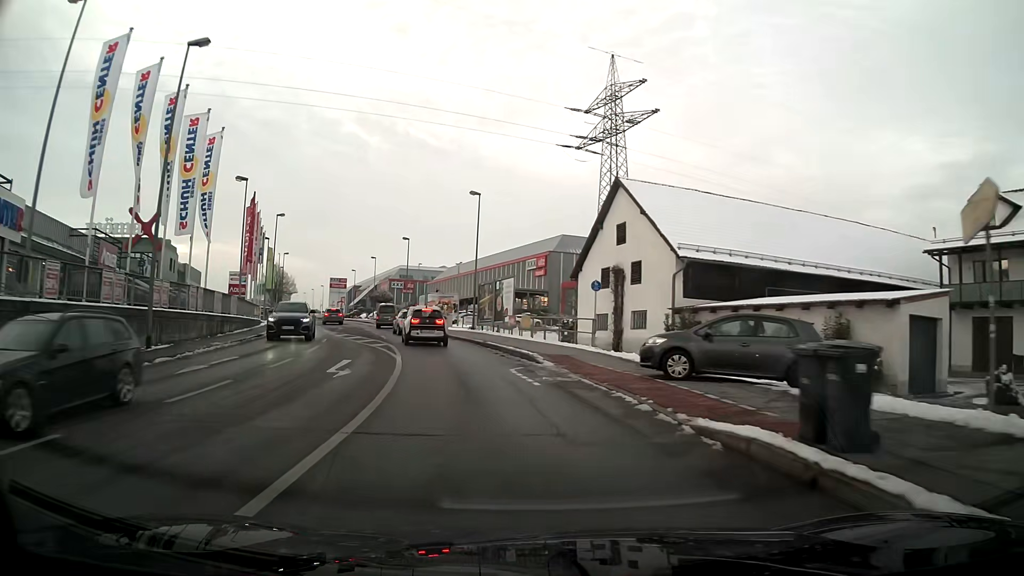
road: tertiary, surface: asphalt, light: Day
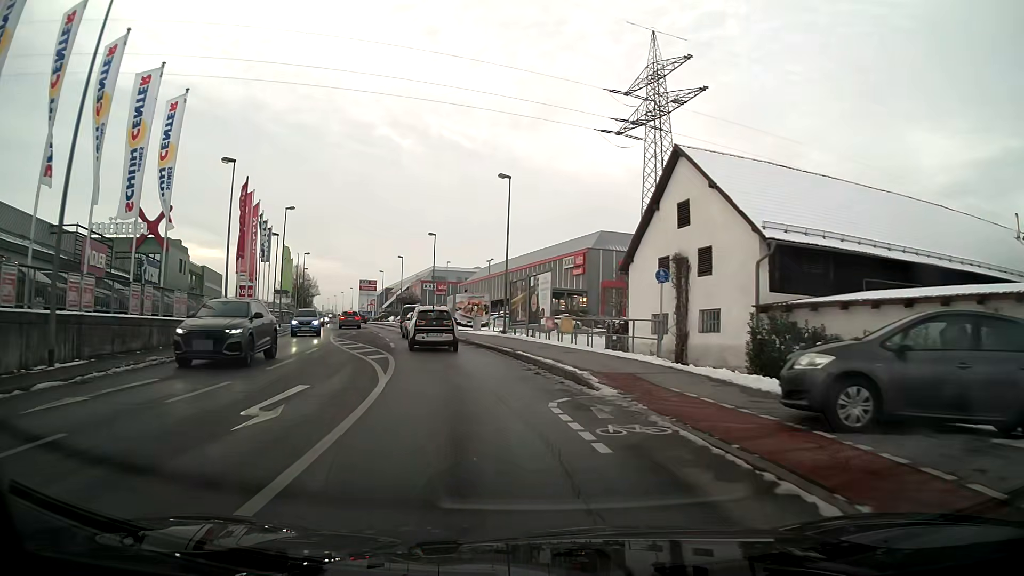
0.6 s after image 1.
(-0.2, +6.3) m; -3°
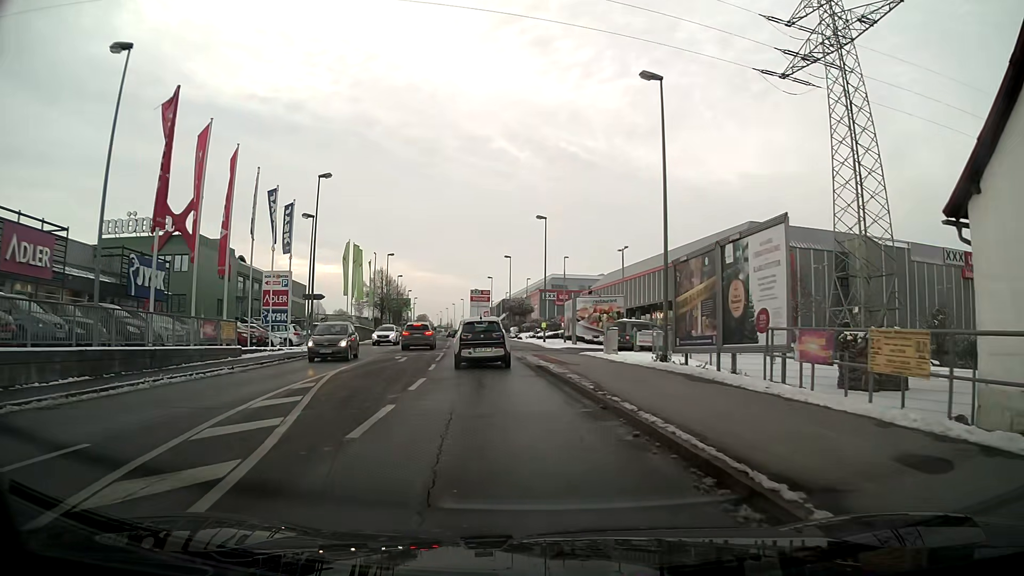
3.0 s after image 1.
(-1.7, +18.6) m; -11°
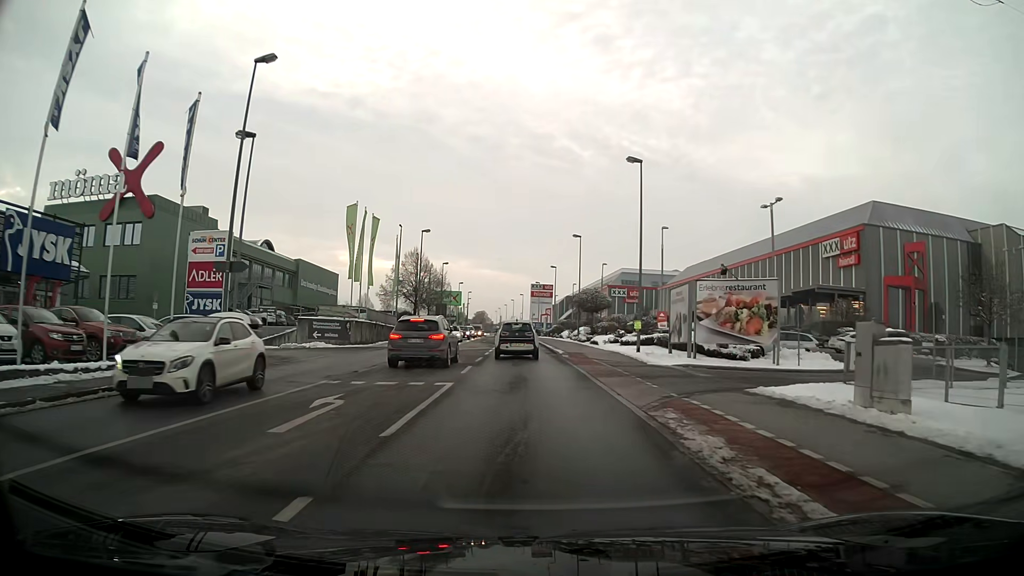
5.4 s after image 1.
(-1.0, +18.7) m; -5°
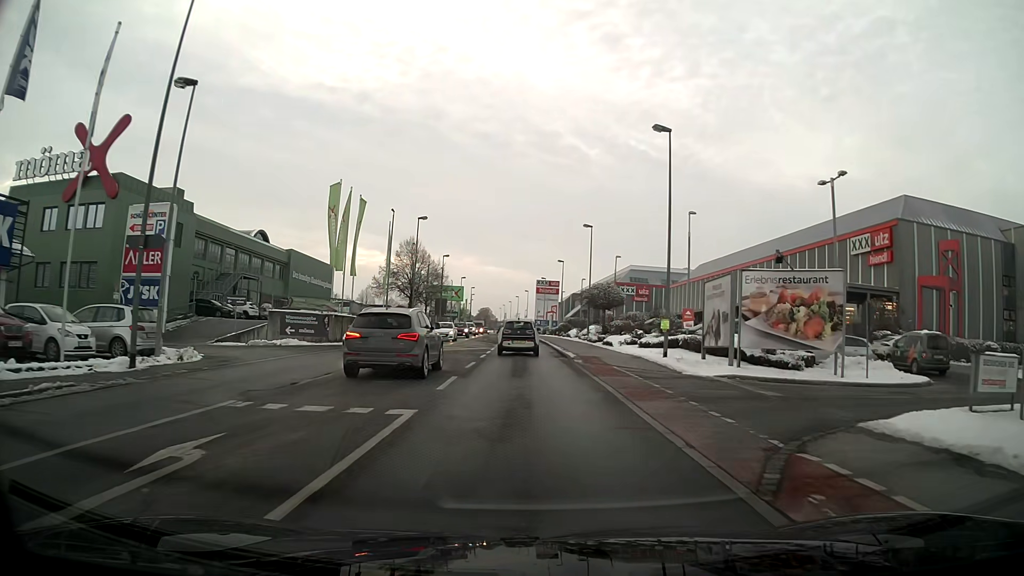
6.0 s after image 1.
(0.0, +5.6) m; 0°
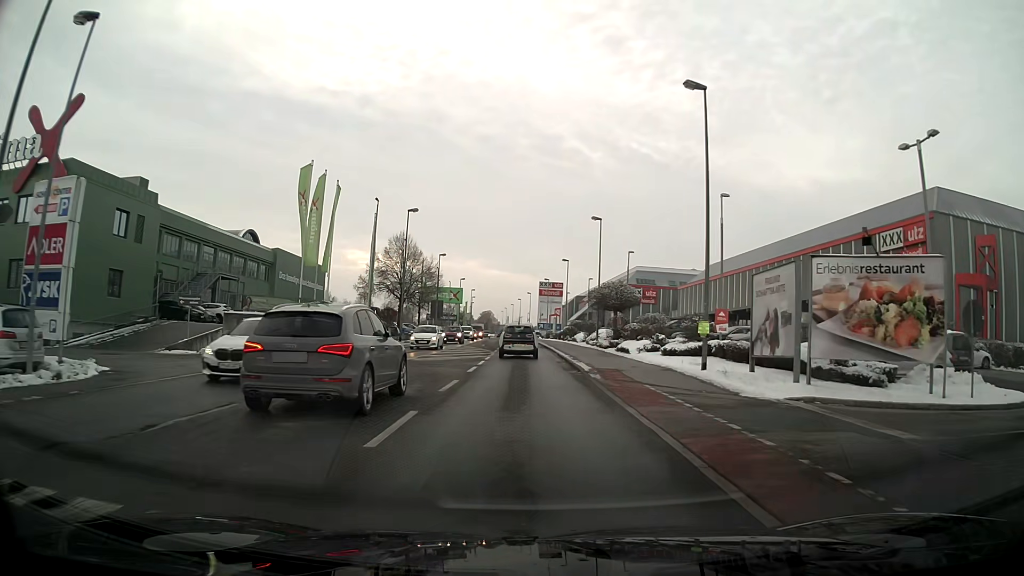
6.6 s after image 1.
(0.0, +5.9) m; 0°
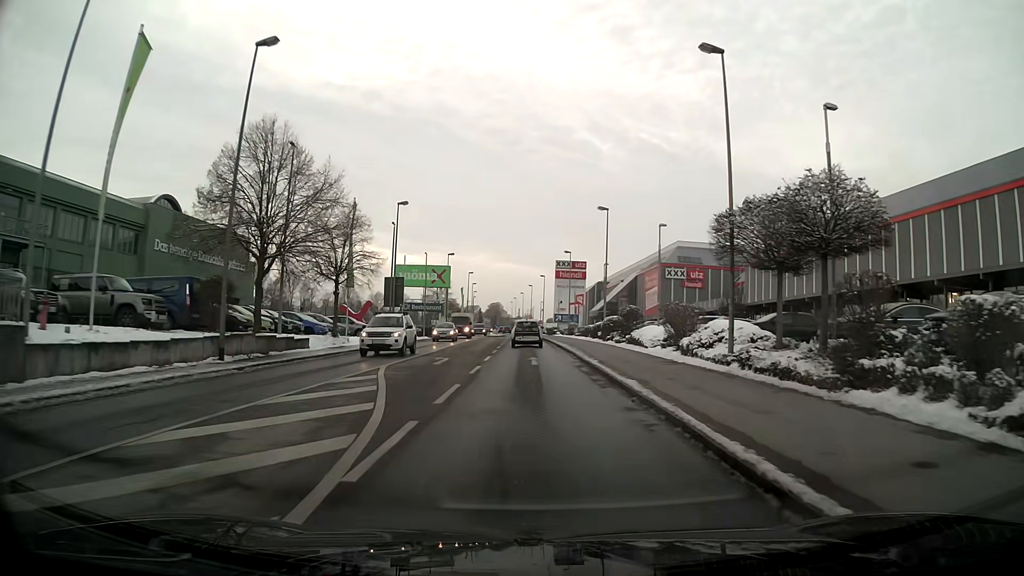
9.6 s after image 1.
(-0.5, +32.3) m; -1°
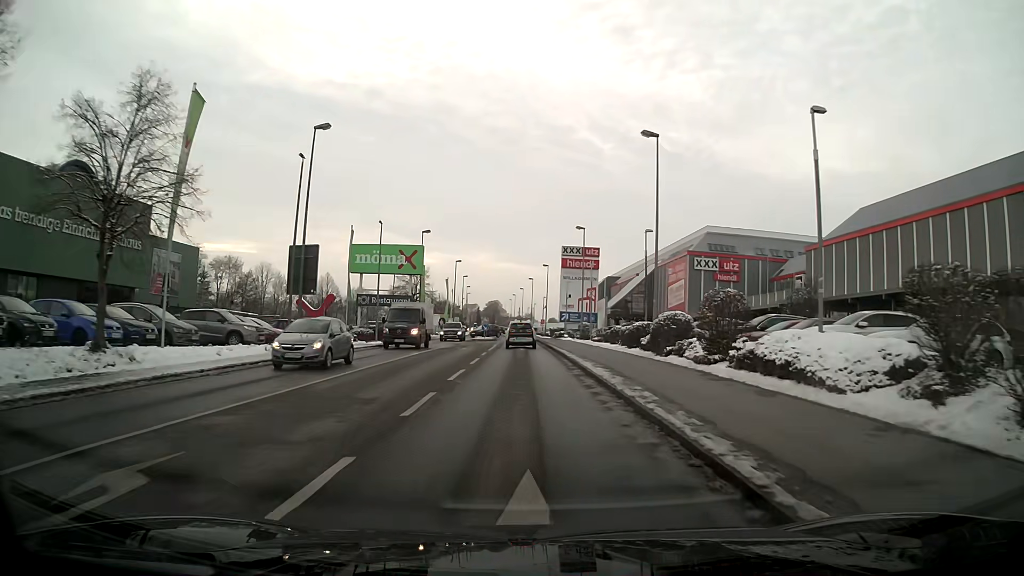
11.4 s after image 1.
(0.0, +20.5) m; 0°
